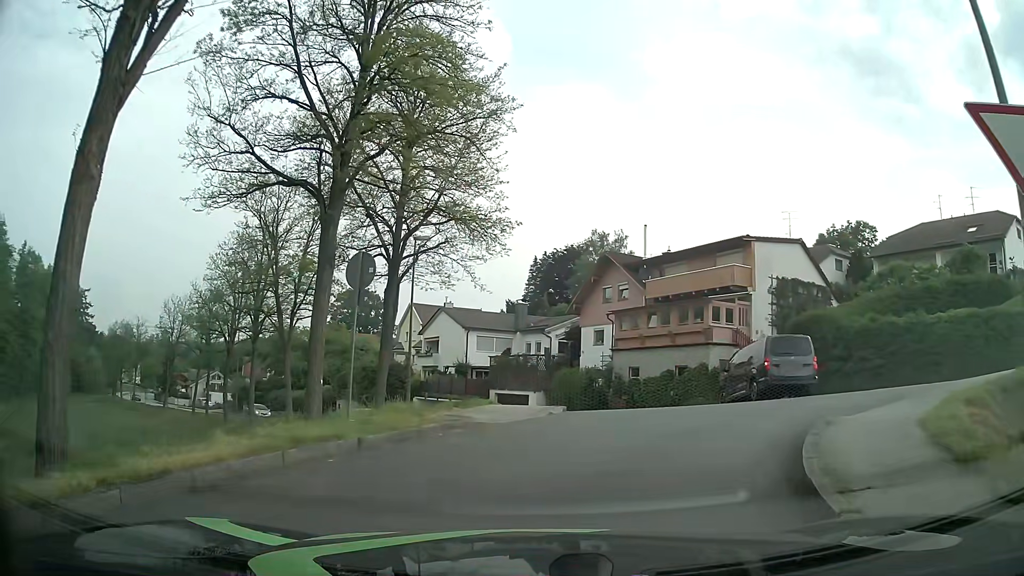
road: residential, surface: asphalt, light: Day
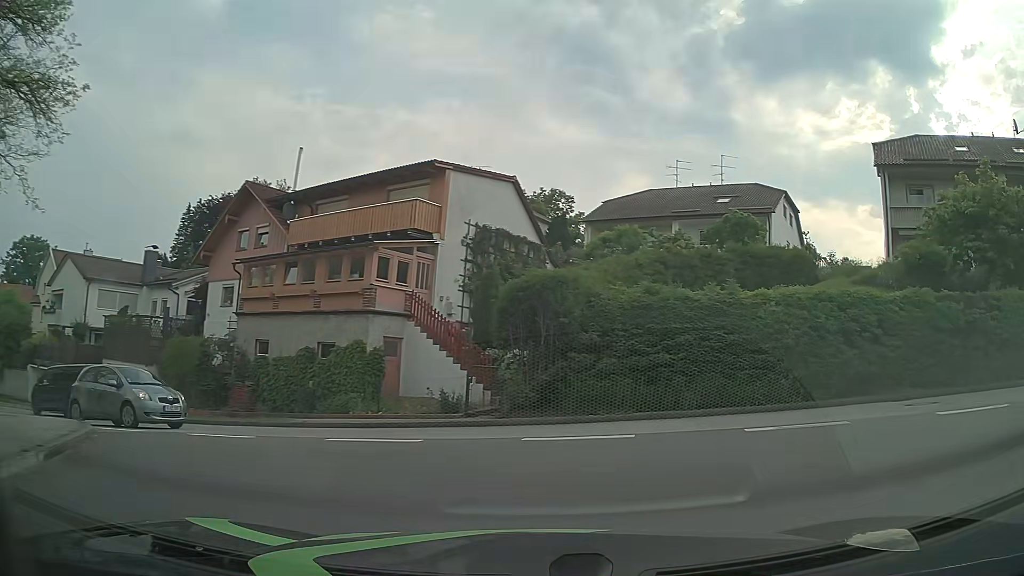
(+2.1, +10.8) m; +31°
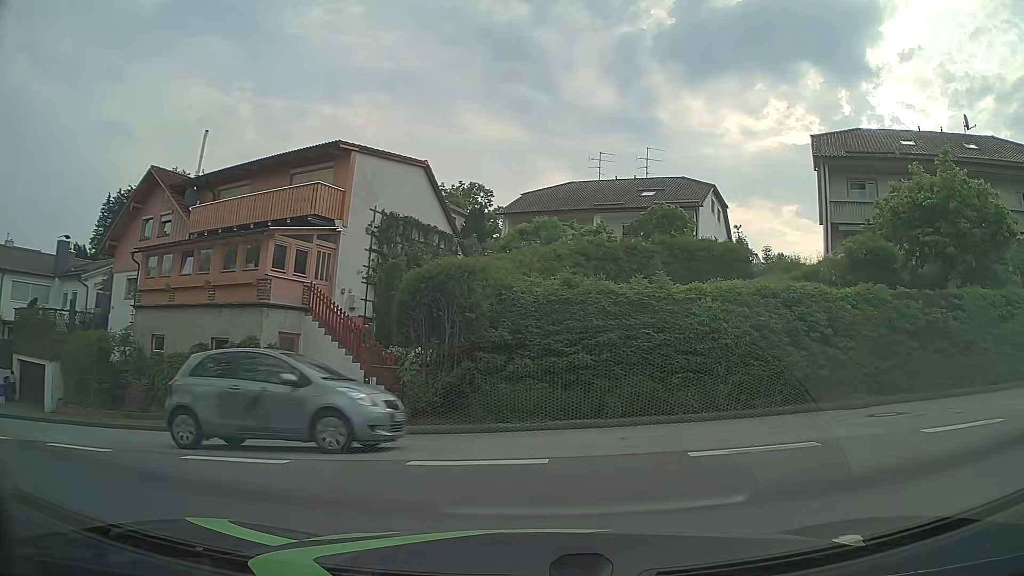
(+0.1, +1.8) m; +7°
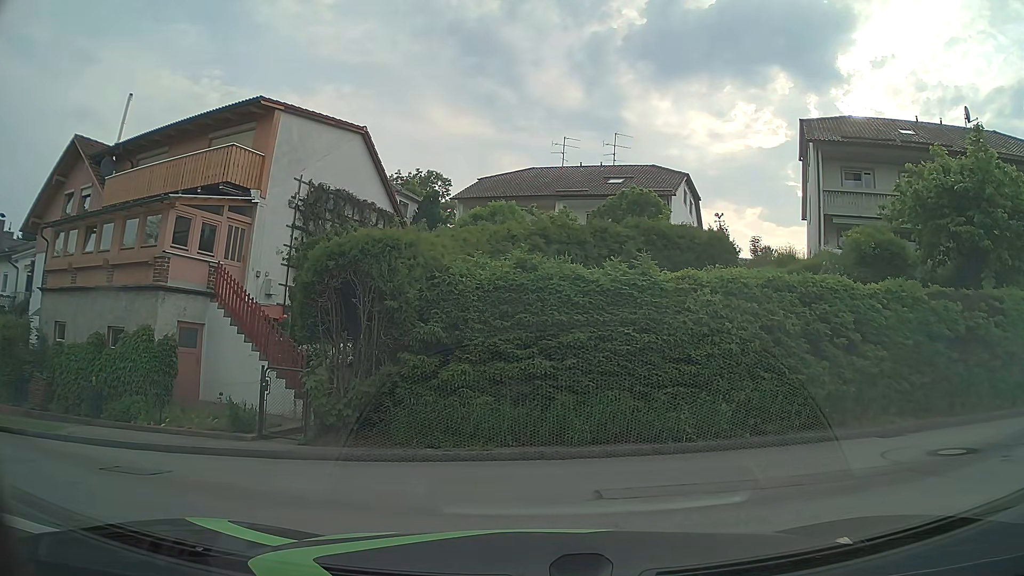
(+0.1, +3.3) m; +3°
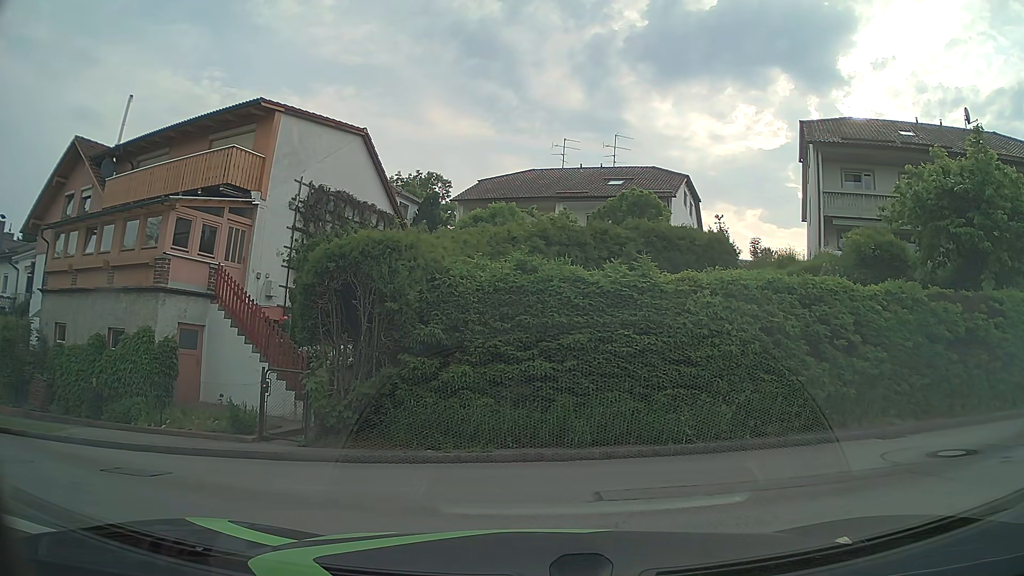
(0.0, +0.1) m; 0°
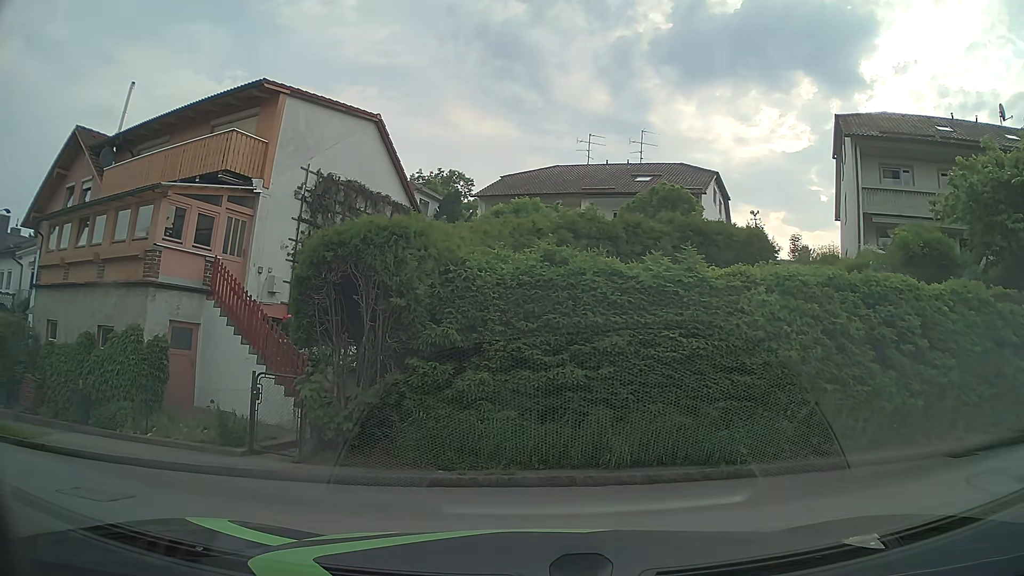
(0.0, +1.8) m; -2°
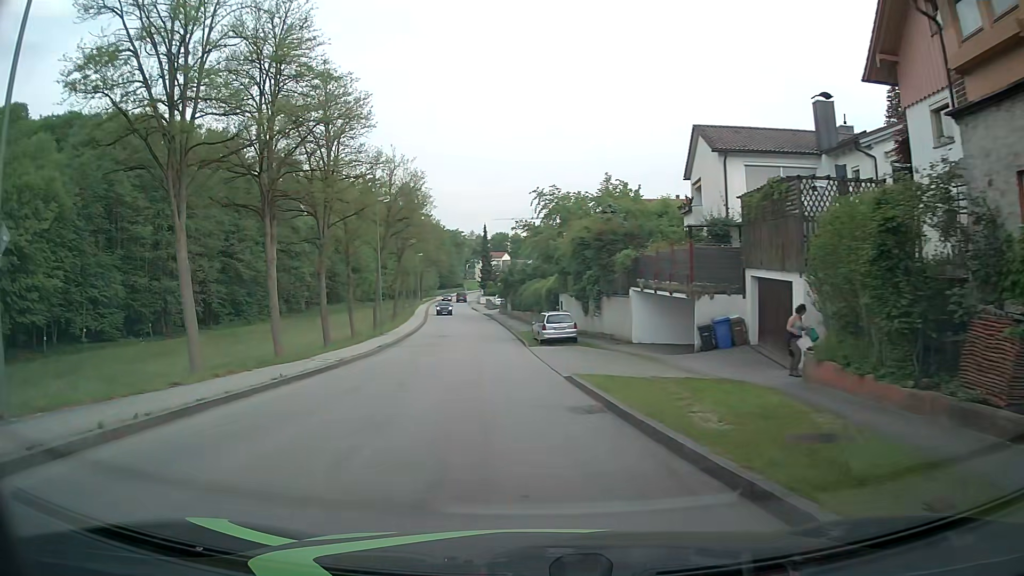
(-8.2, +9.7) m; -72°
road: unclassified
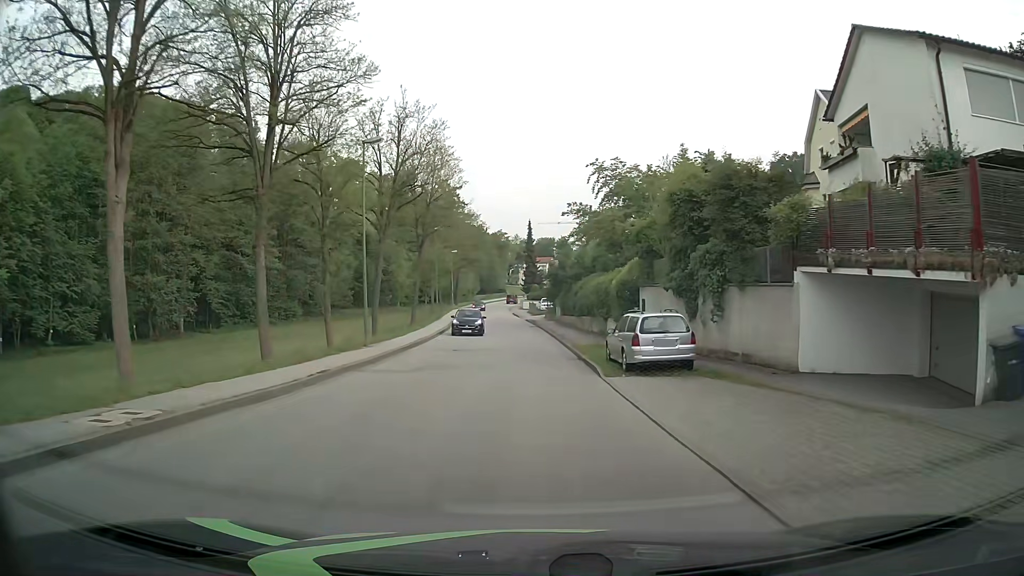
(-0.9, +14.1) m; -5°
(0, +10) (0, +20) (0, +30) (-1, +40) (-1, +50) (-2, +60) (-2, +70) (-3, +80) (-4, +90) (-4, +100) m
